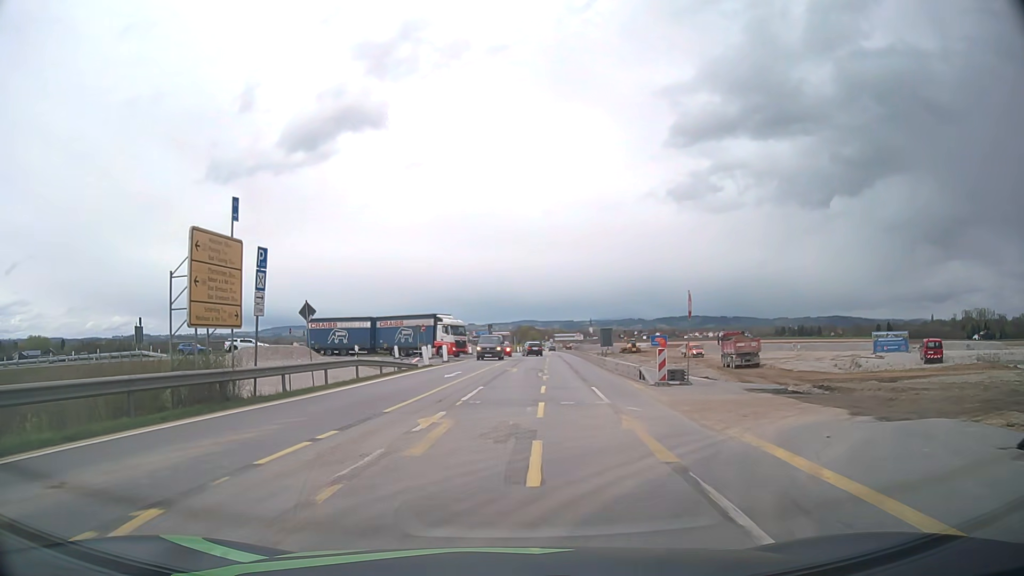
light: Day
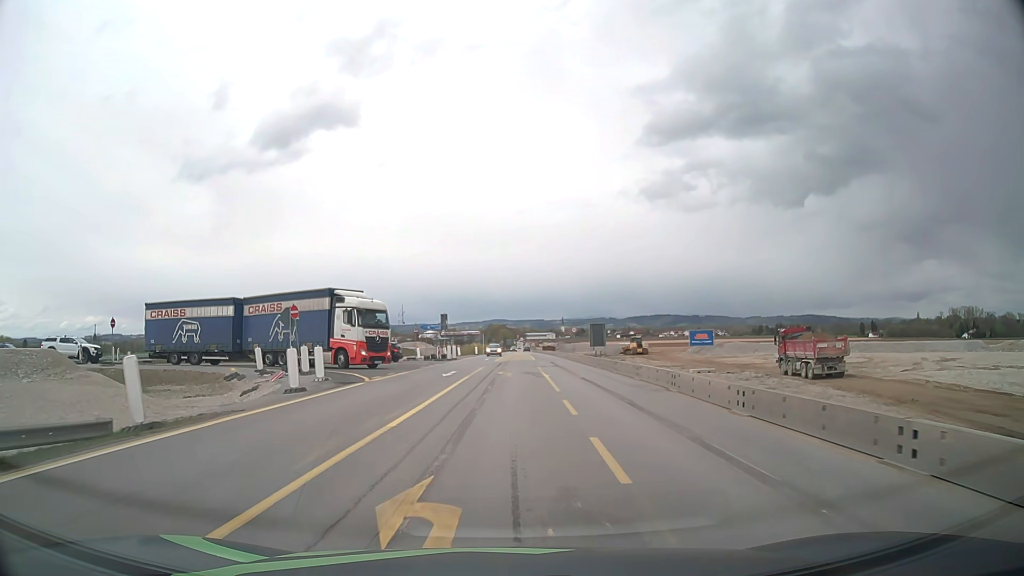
(+0.7, +29.6) m; +3°
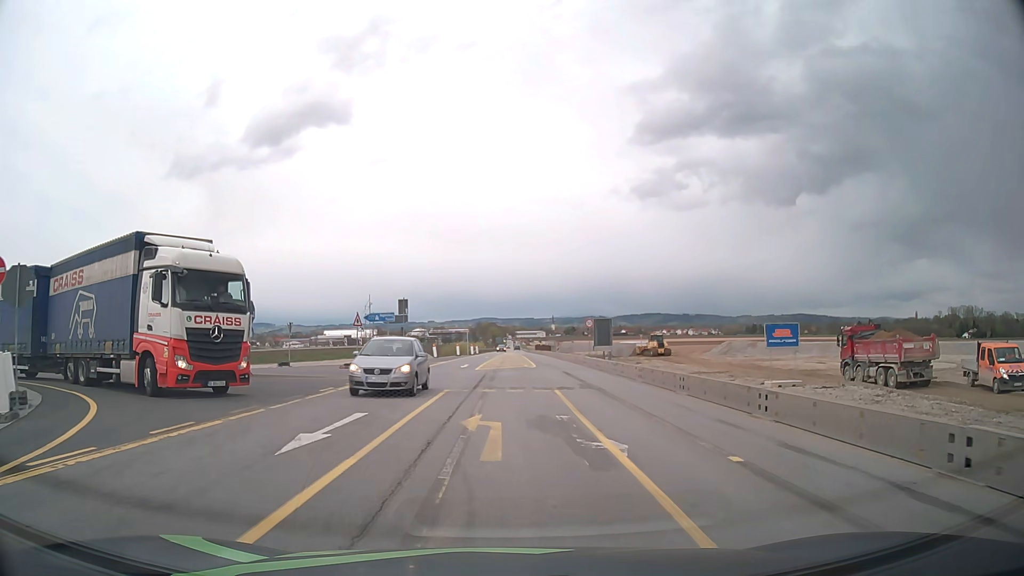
(0.0, +18.5) m; +1°
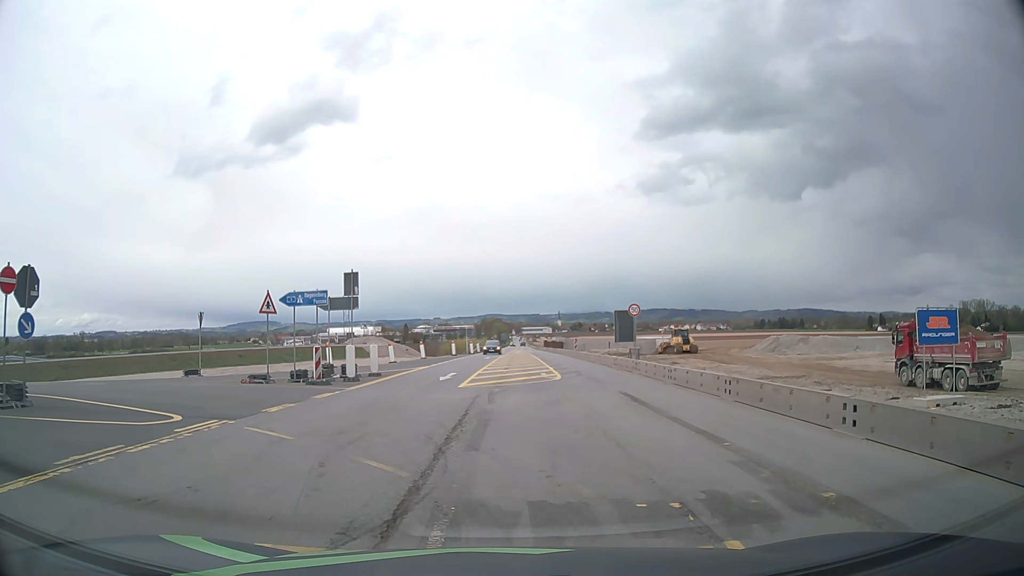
(-0.1, +14.3) m; -1°
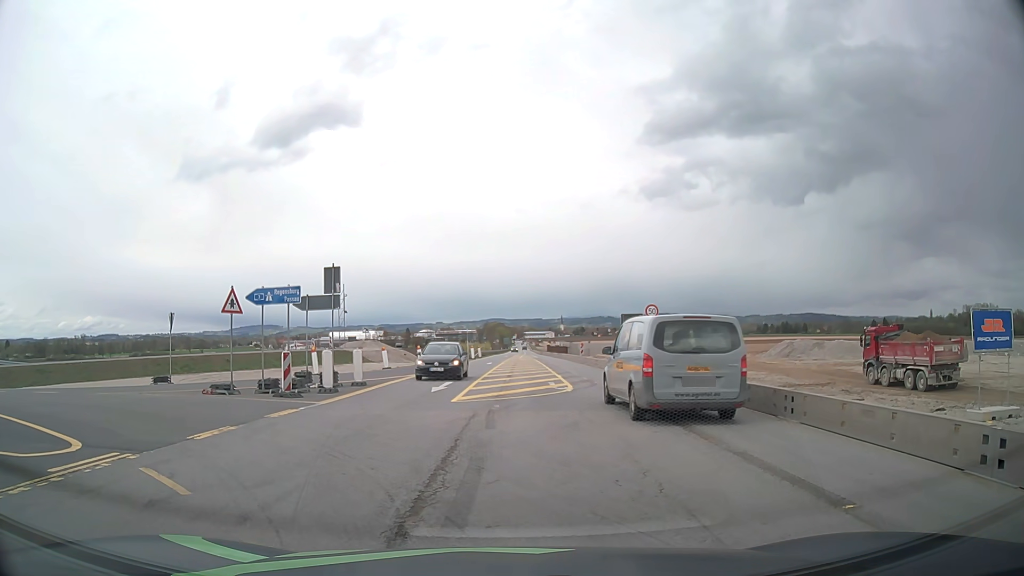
(0.0, +3.2) m; 0°
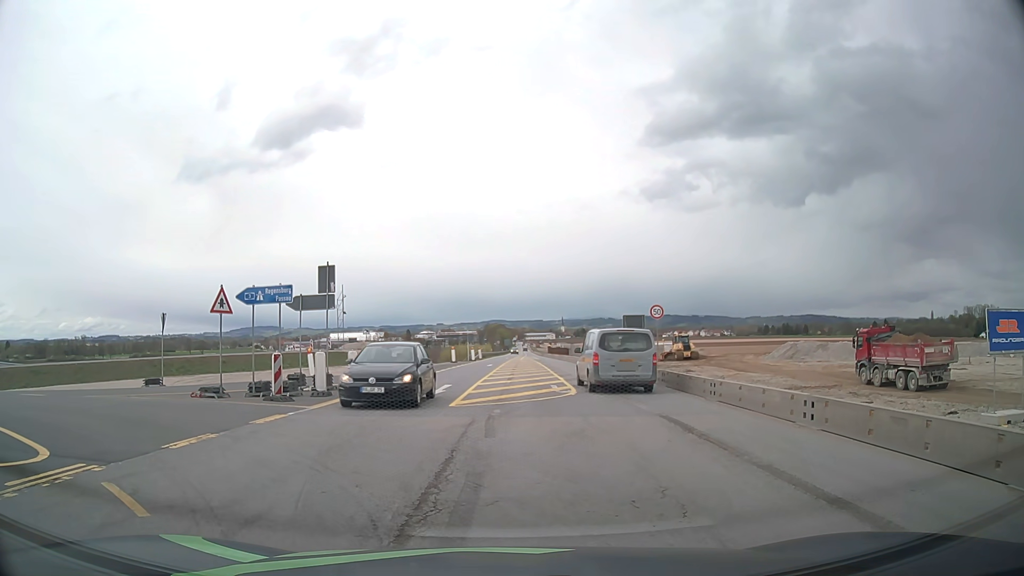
(0.0, +0.9) m; 0°
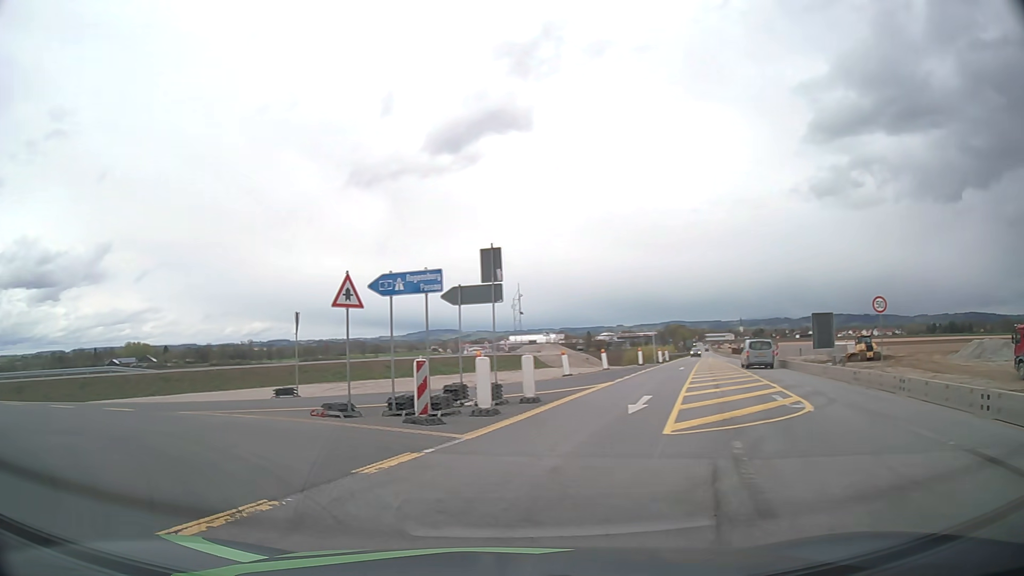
(-0.3, +4.9) m; -14°
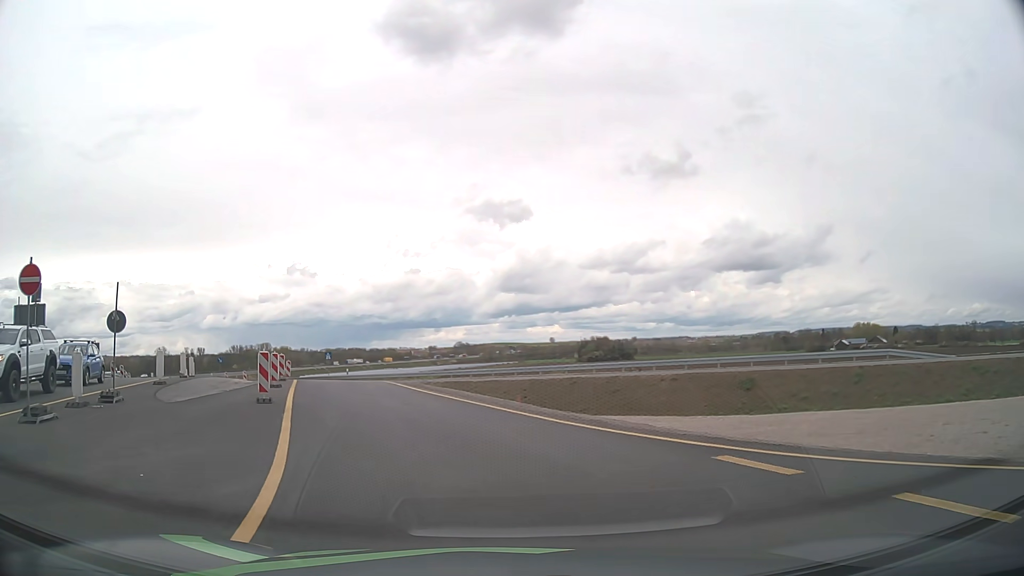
(-10.2, +12.8) m; -63°
(-1, +10) (-3, +20) (-6, +29) (-10, +39) (-13, +48) (-18, +57) (-23, +65) (-28, +74) (-34, +82) (-39, +91) m
